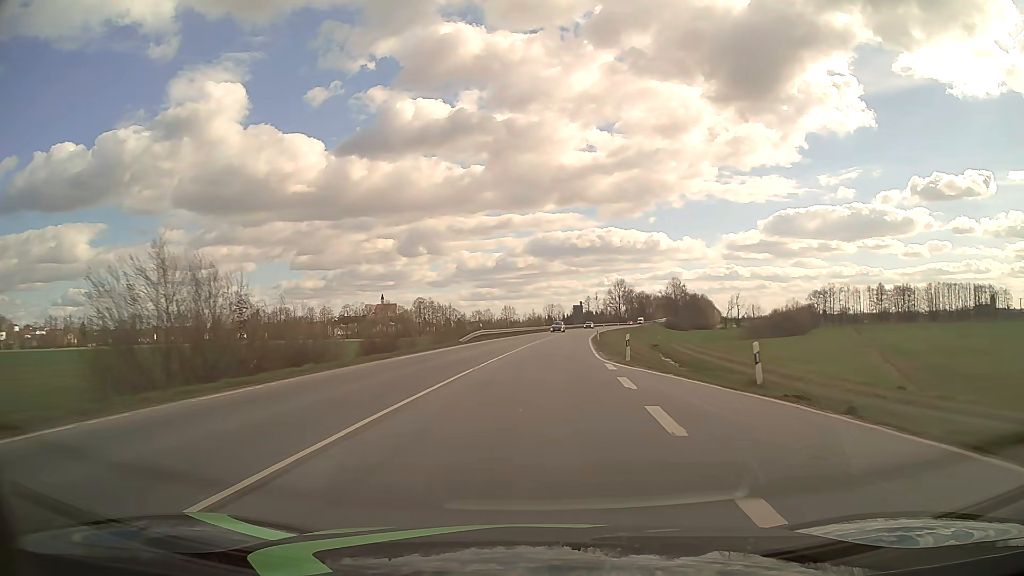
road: primary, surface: asphalt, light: Day
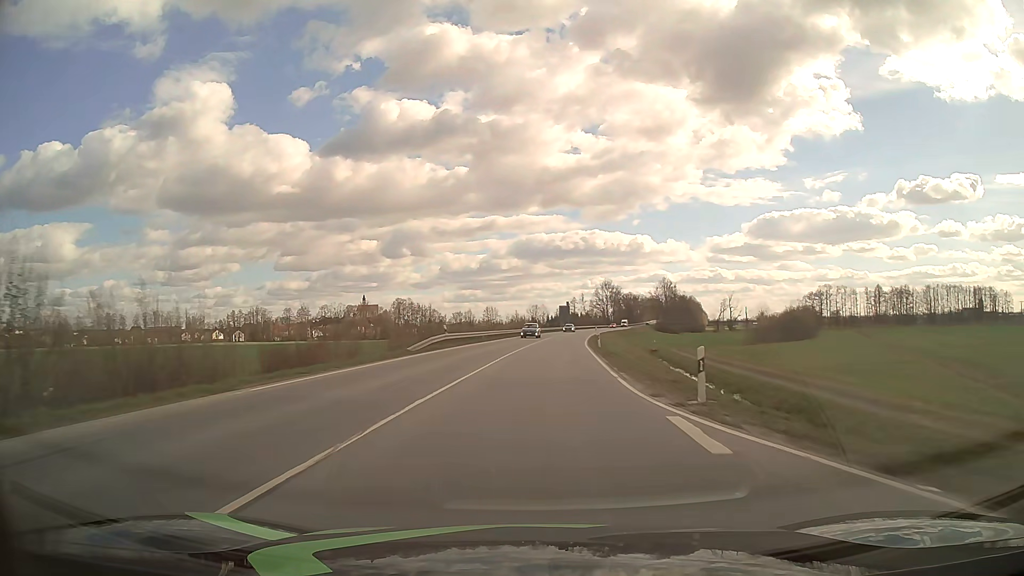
(+0.1, +13.2) m; +1°
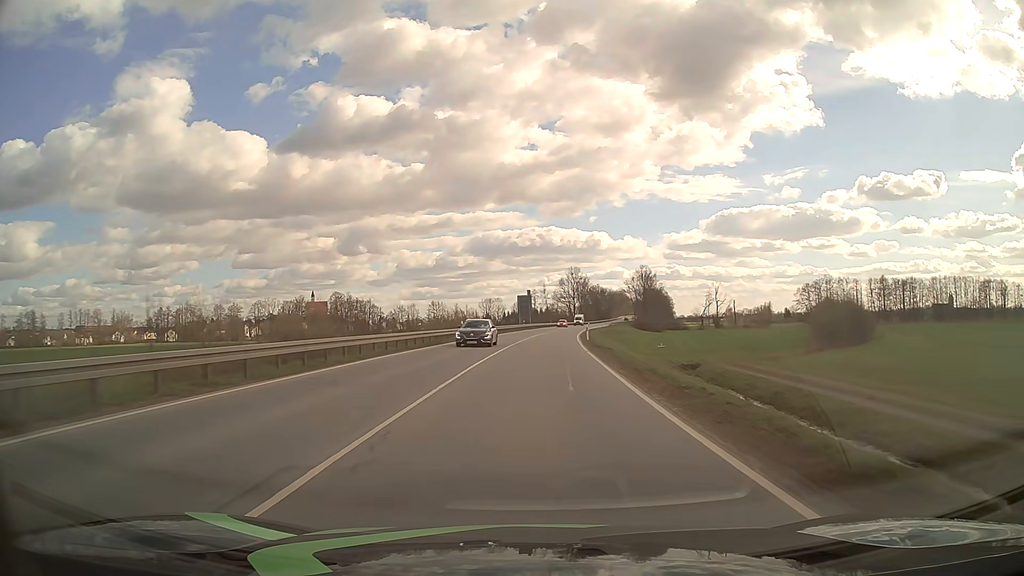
(+1.3, +41.8) m; +4°
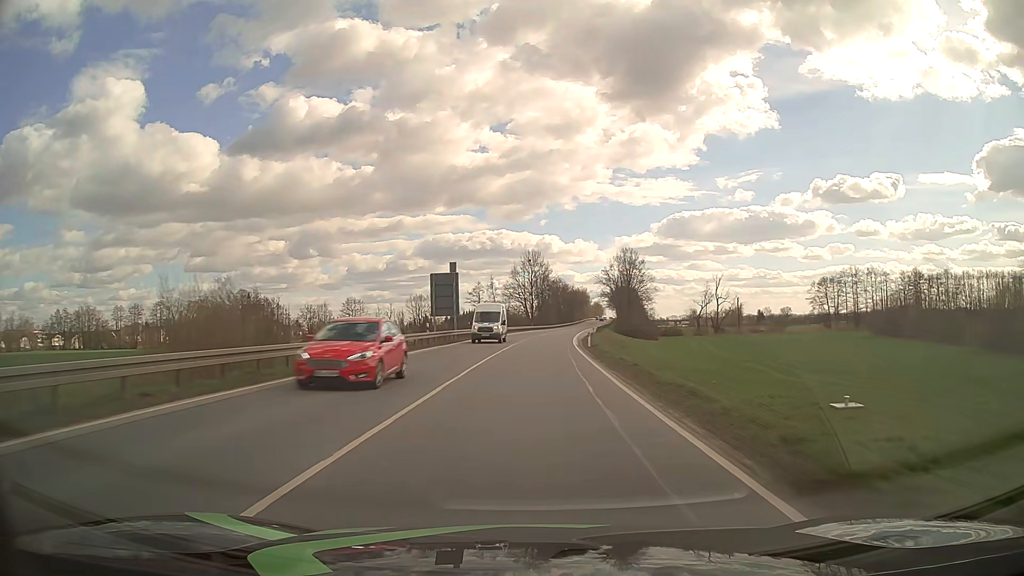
(+1.9, +59.0) m; +4°
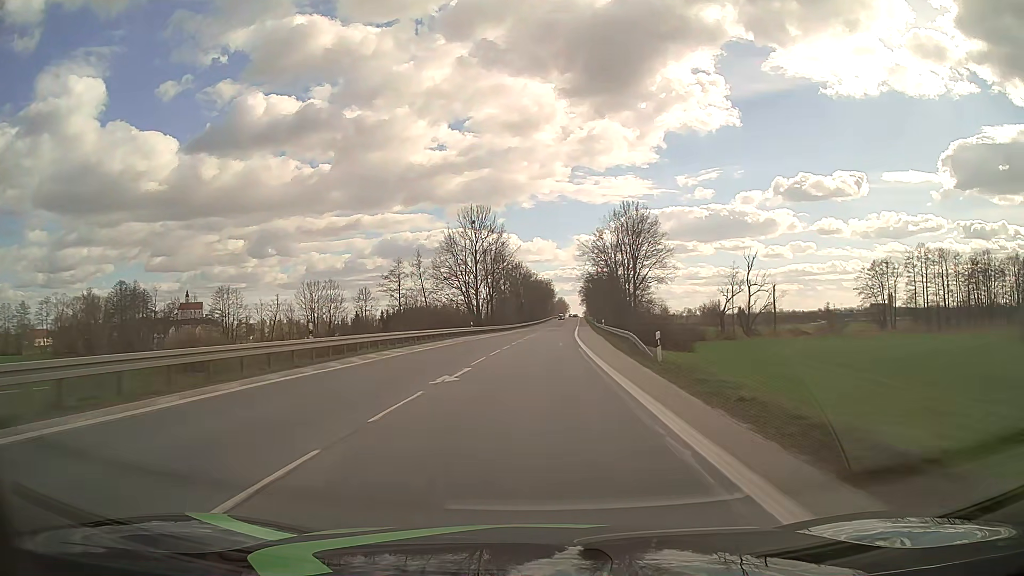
(+2.0, +60.9) m; +3°
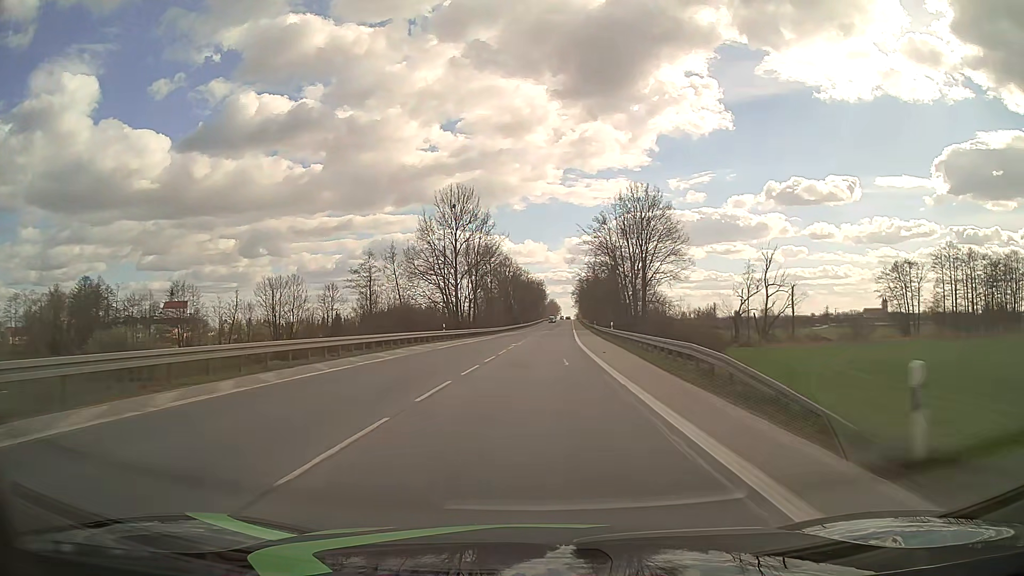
(+0.1, +15.5) m; +1°
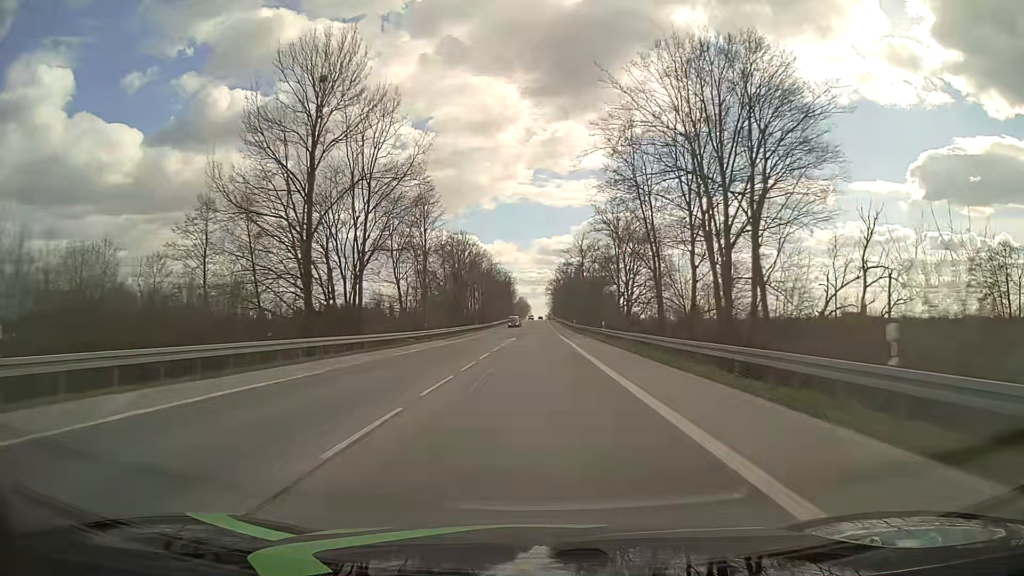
(+1.3, +47.1) m; +3°
